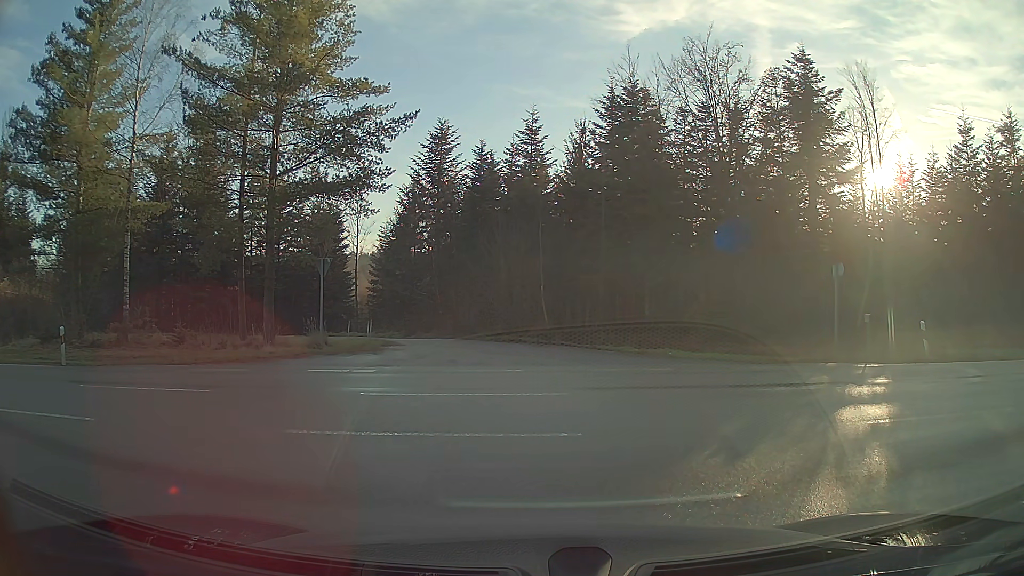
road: tertiary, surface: asphalt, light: Day
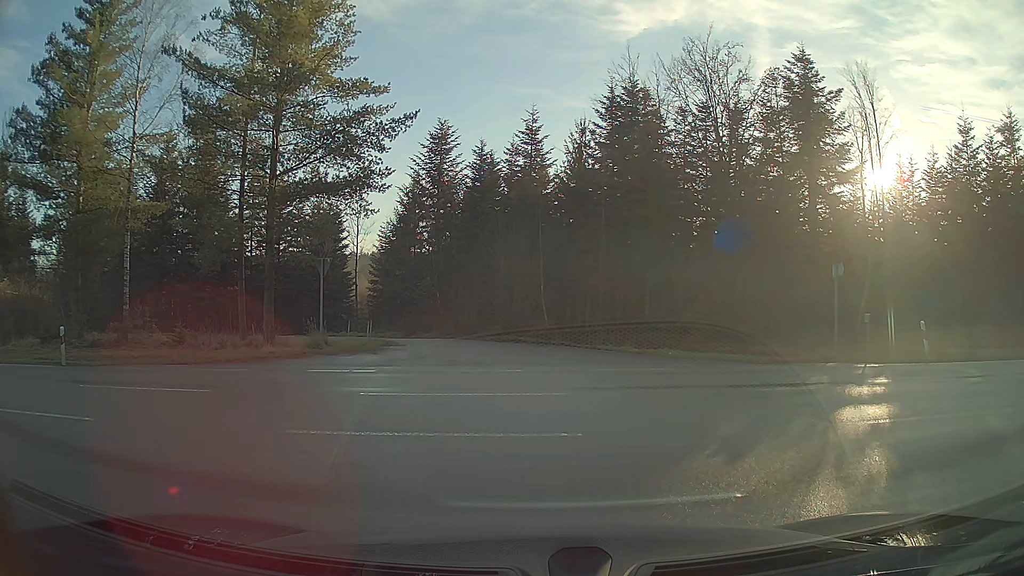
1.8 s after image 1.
(0.0, 0.0) m; 0°
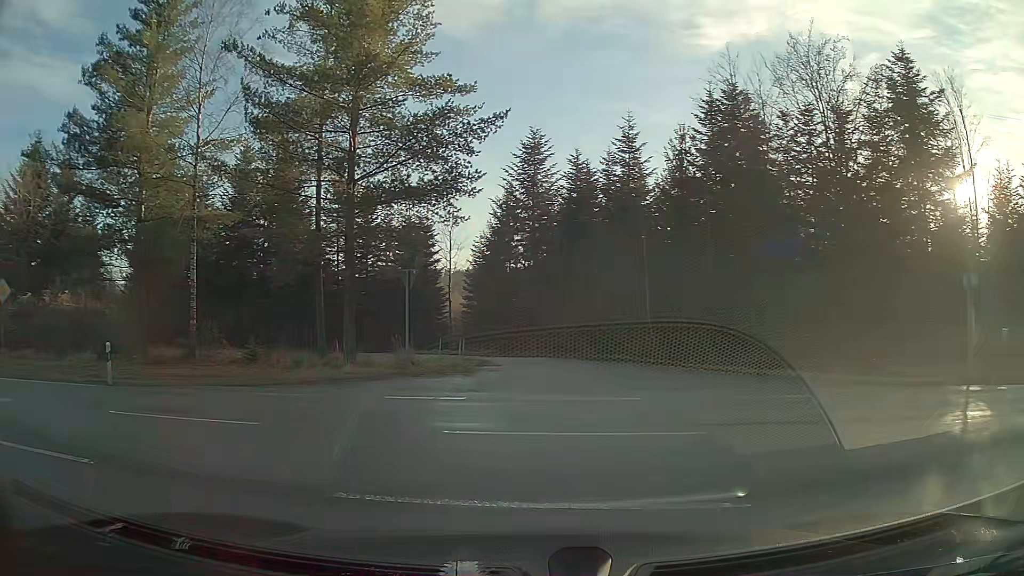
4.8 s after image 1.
(-0.2, +2.5) m; -12°
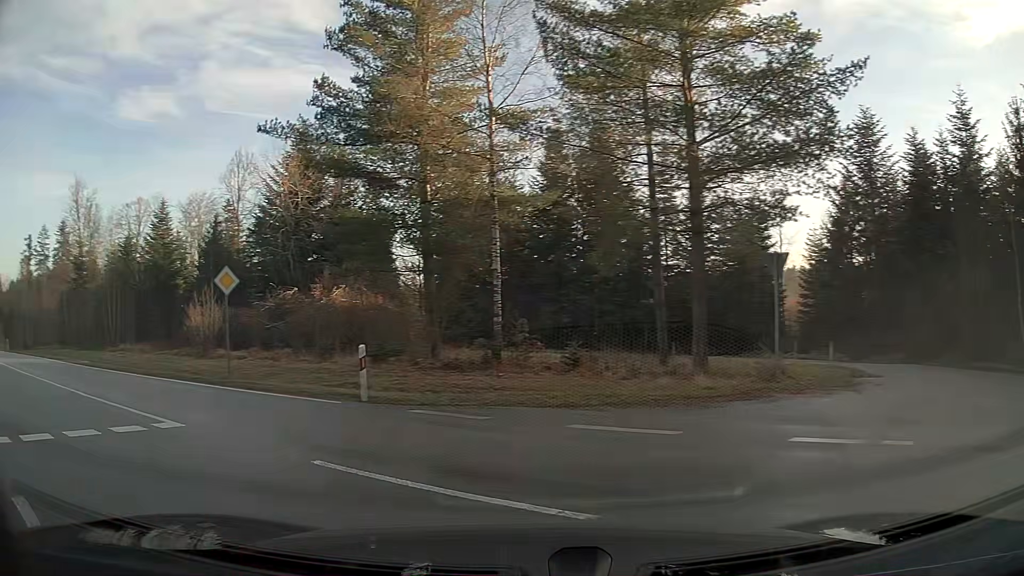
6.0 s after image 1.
(-1.3, +5.0) m; -27°
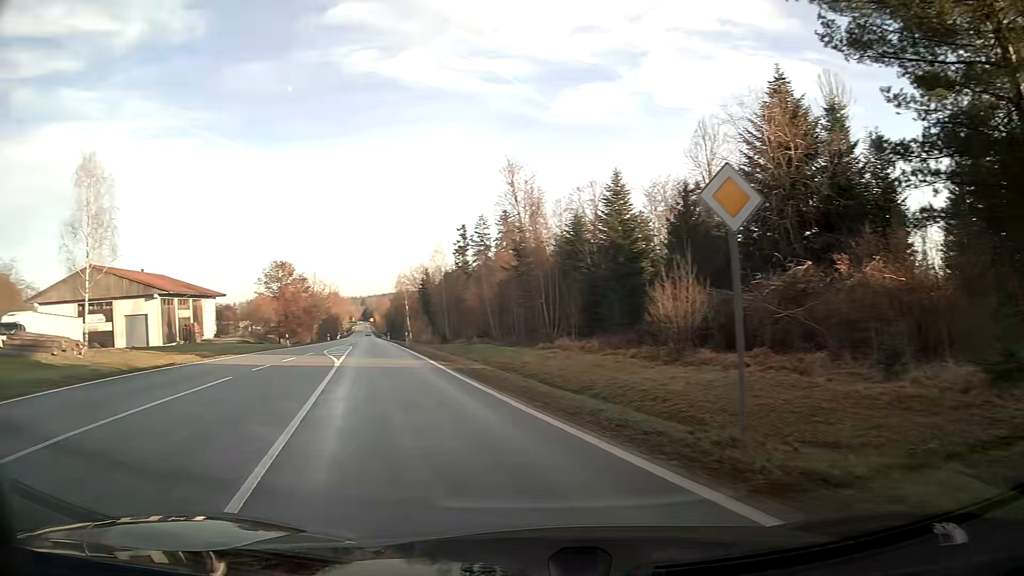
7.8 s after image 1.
(-4.2, +10.9) m; -39°
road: secondary
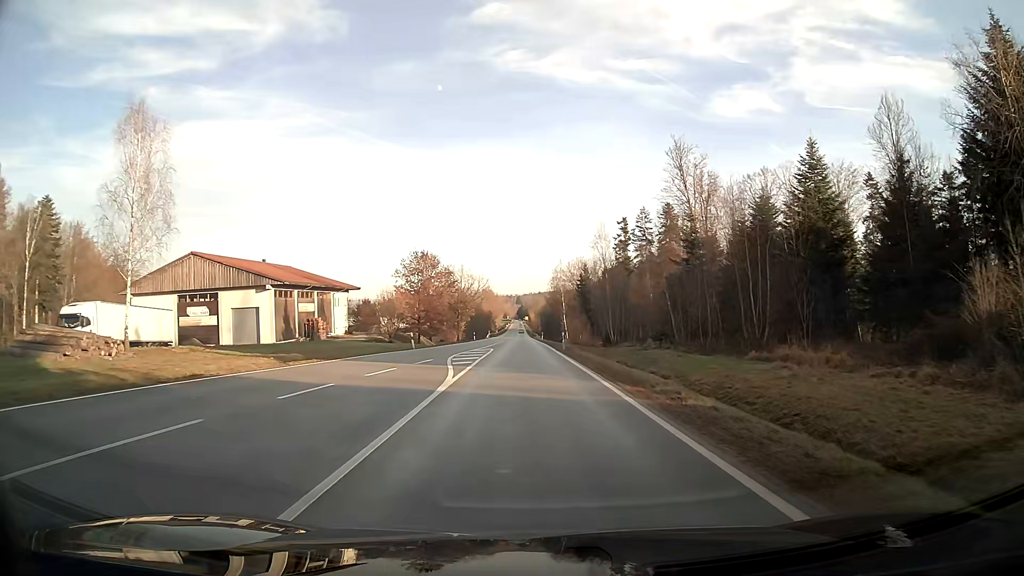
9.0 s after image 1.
(-1.1, +10.7) m; -9°
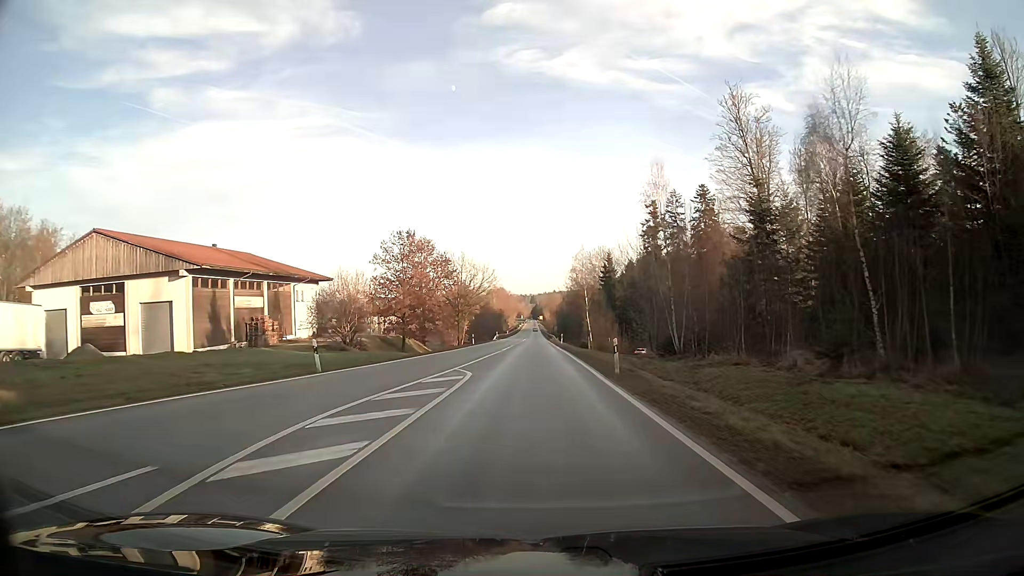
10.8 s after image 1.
(-0.2, +21.9) m; -1°
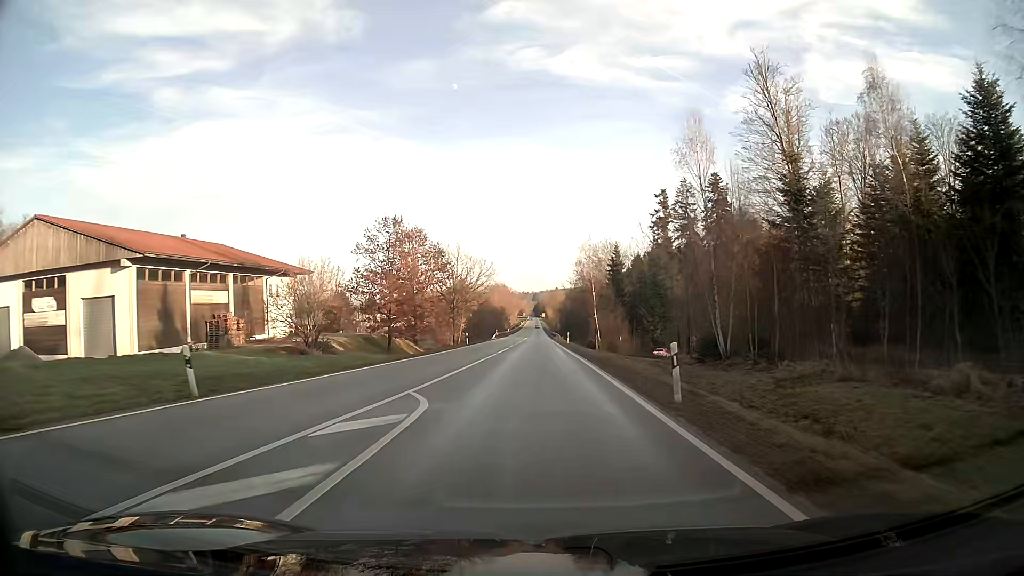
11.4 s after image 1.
(0.0, +8.7) m; 0°
